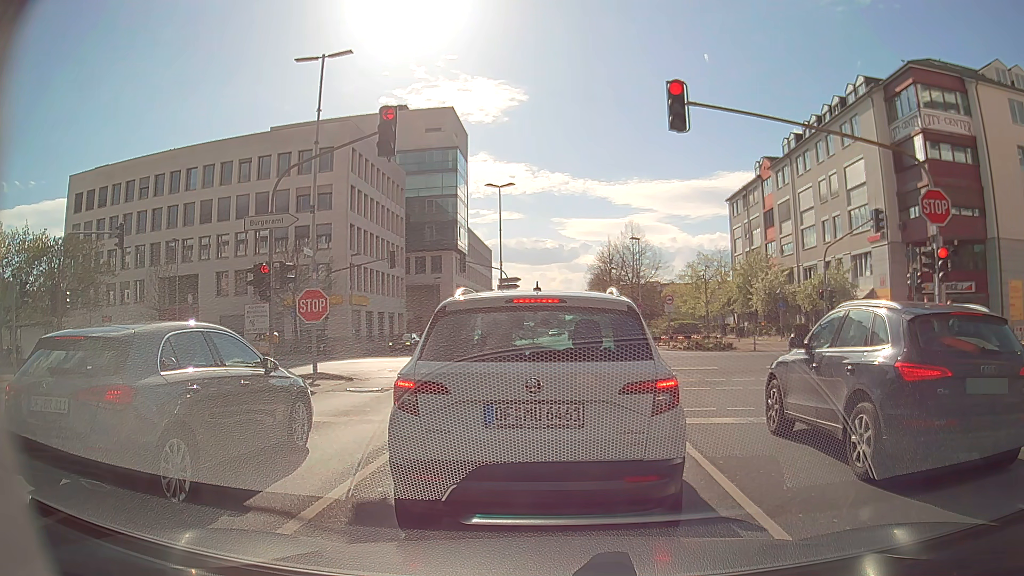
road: secondary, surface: asphalt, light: Day
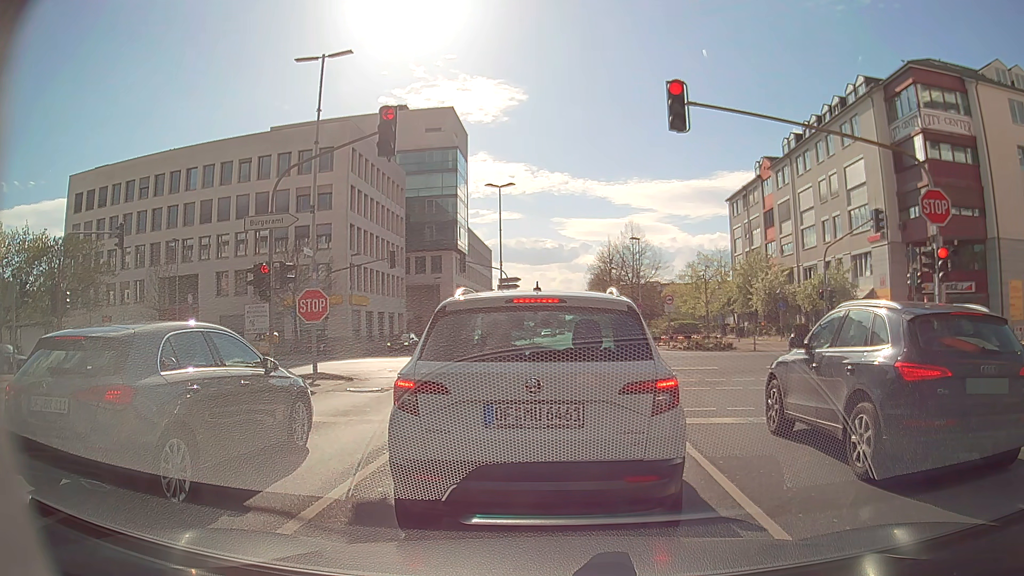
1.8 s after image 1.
(0.0, 0.0) m; 0°
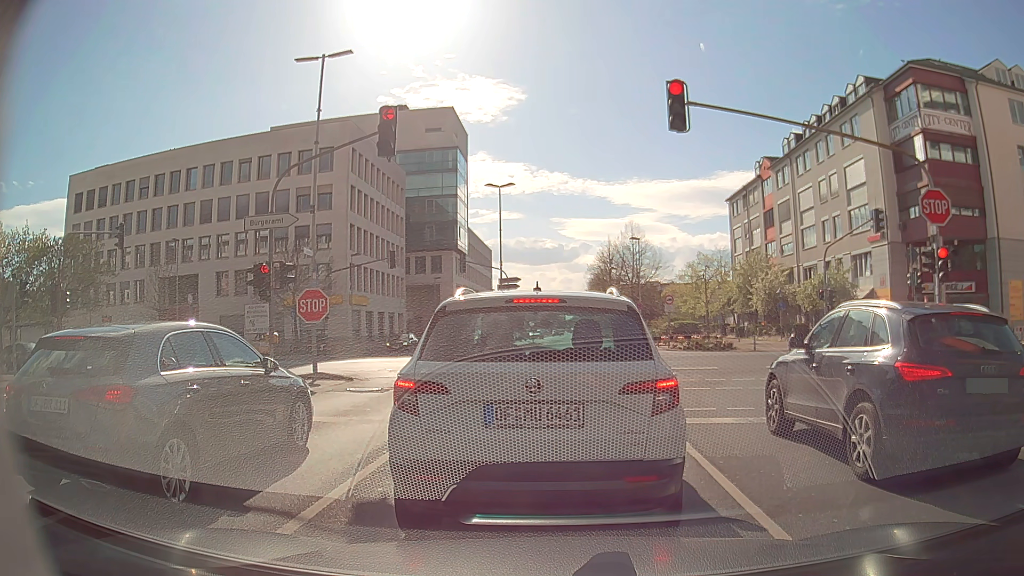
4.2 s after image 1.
(0.0, 0.0) m; 0°
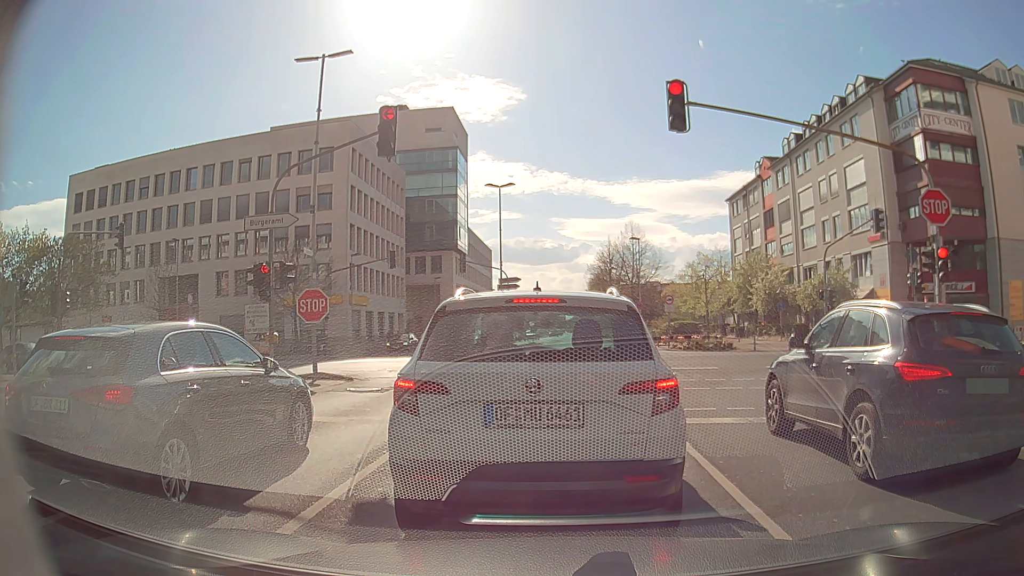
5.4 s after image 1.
(0.0, 0.0) m; 0°
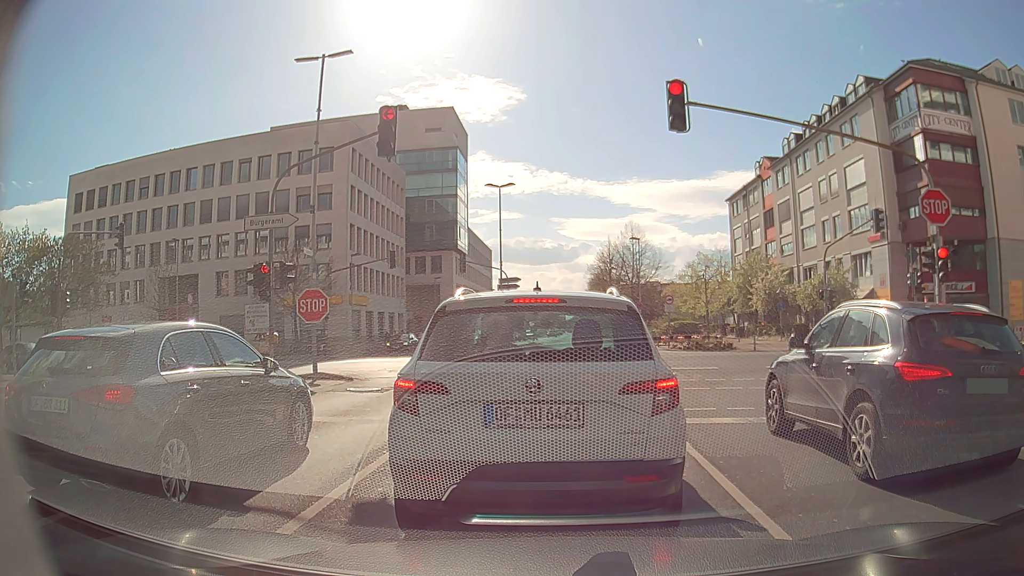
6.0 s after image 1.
(0.0, 0.0) m; 0°
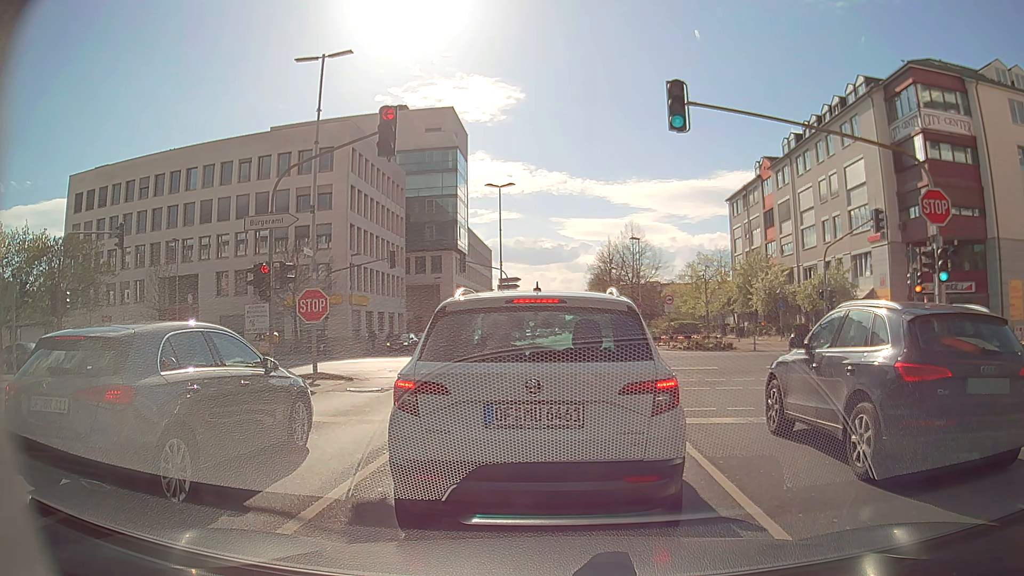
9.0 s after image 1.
(0.0, 0.0) m; 0°
